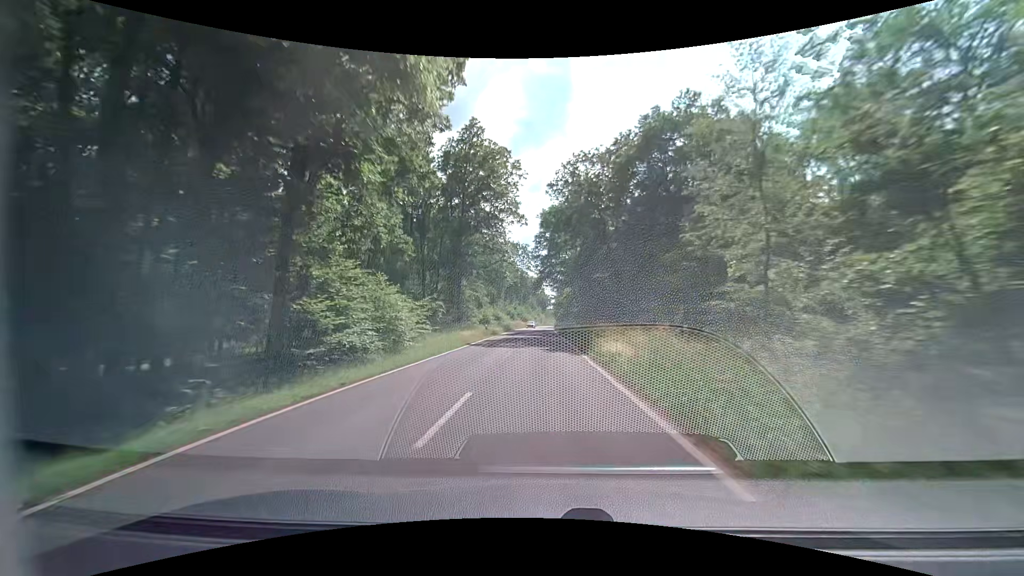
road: secondary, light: Day
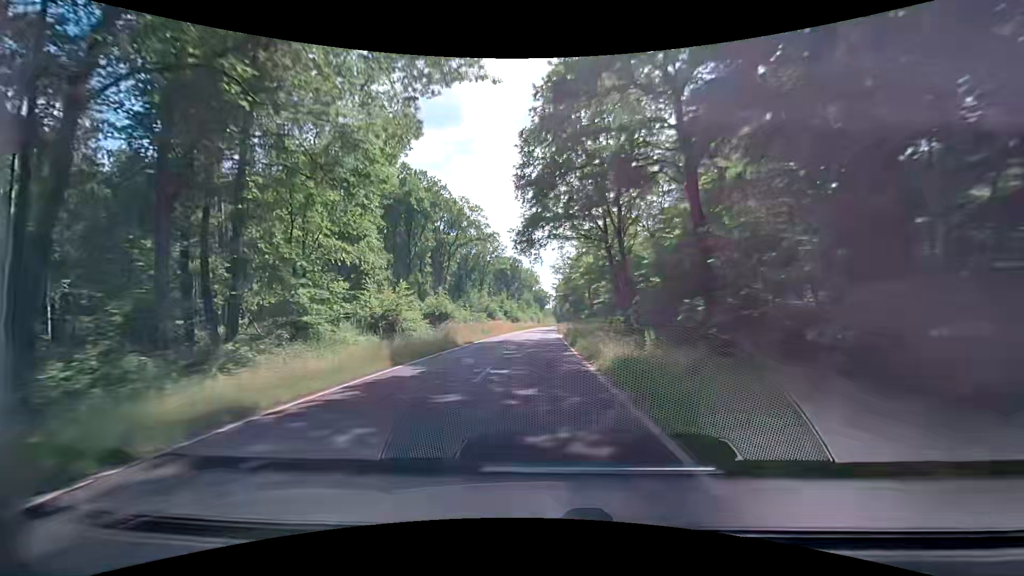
(+0.2, +42.5) m; 0°
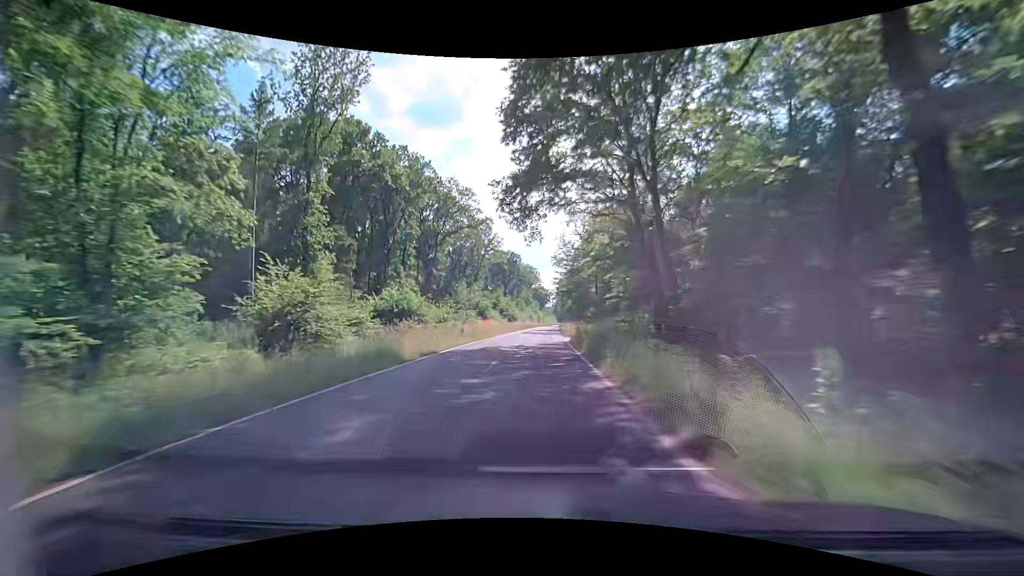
(0.0, +10.7) m; 0°
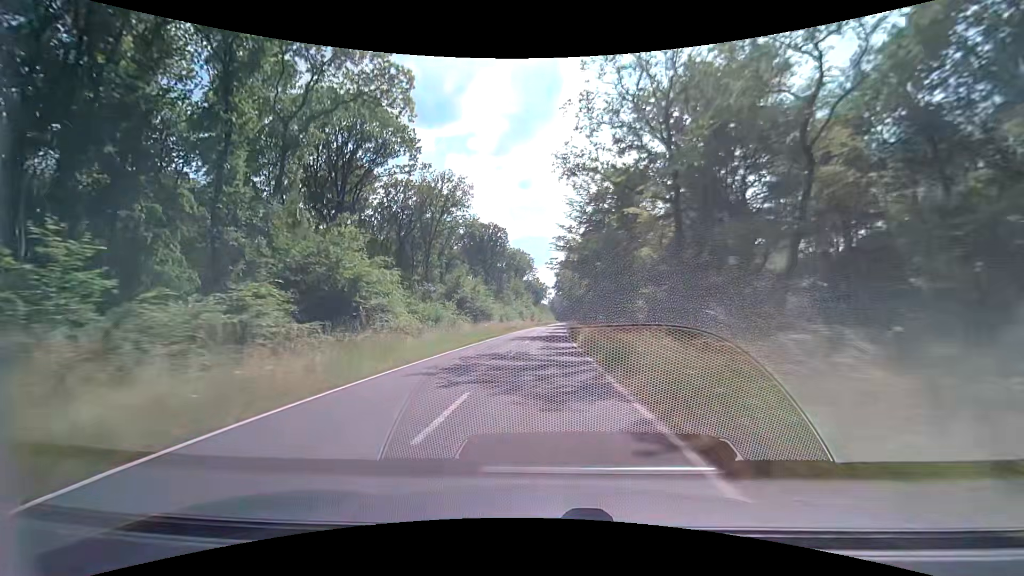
(+0.1, +42.9) m; 0°
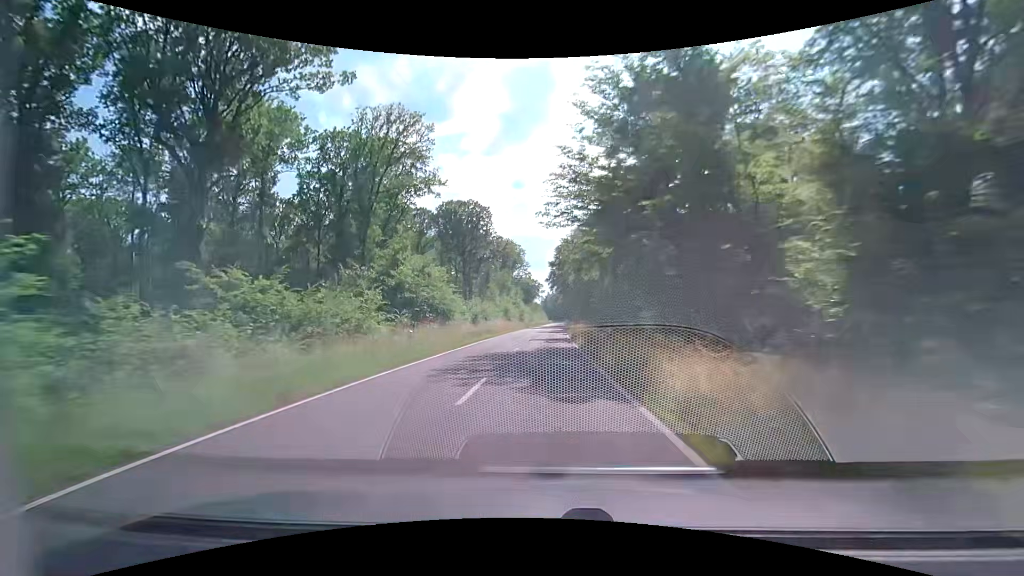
(+0.2, +21.5) m; +1°
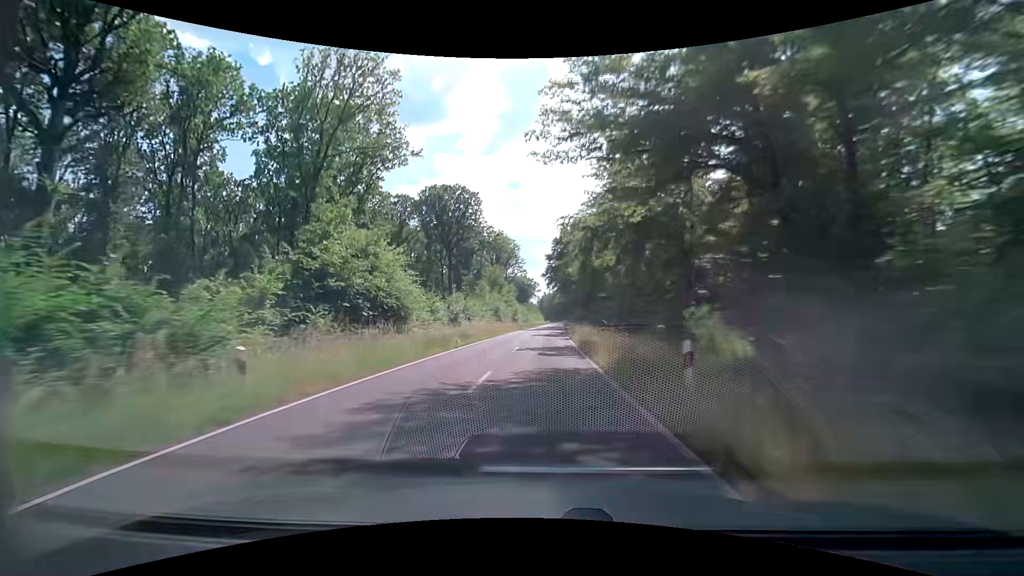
(-0.1, +10.8) m; 0°
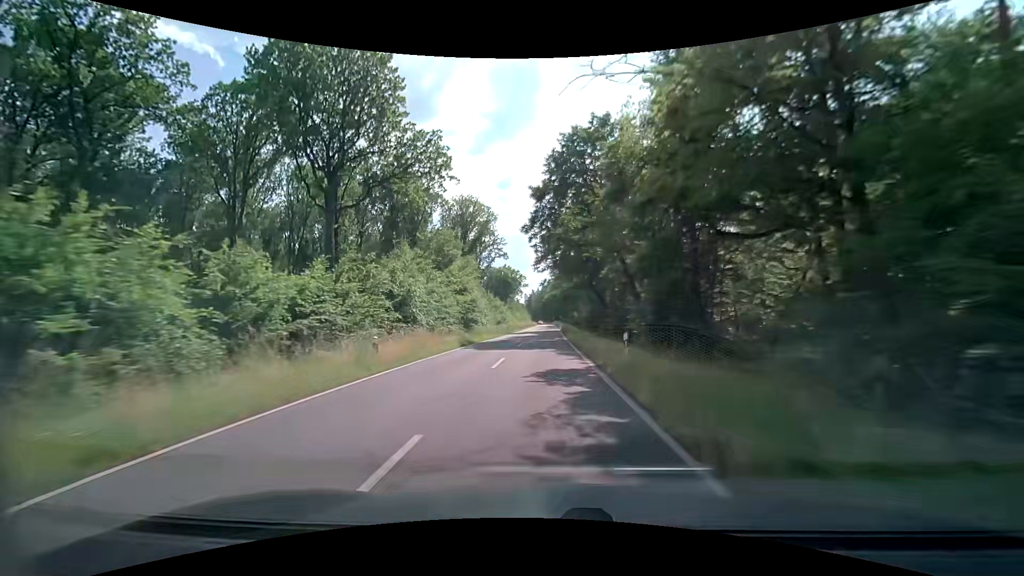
(+0.3, +43.1) m; +1°
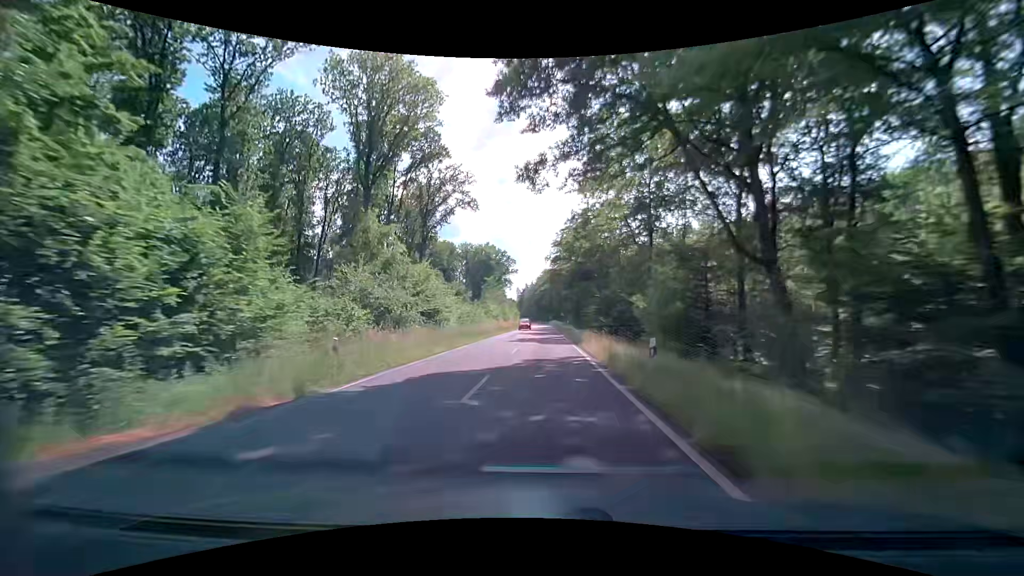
(+0.2, +54.0) m; 0°
(0, +10) (0, +20) (+1, +30) (+1, +40) (+1, +50) (+1, +60) (+1, +70) (+1, +80) (+1, +90) (+2, +100) m
